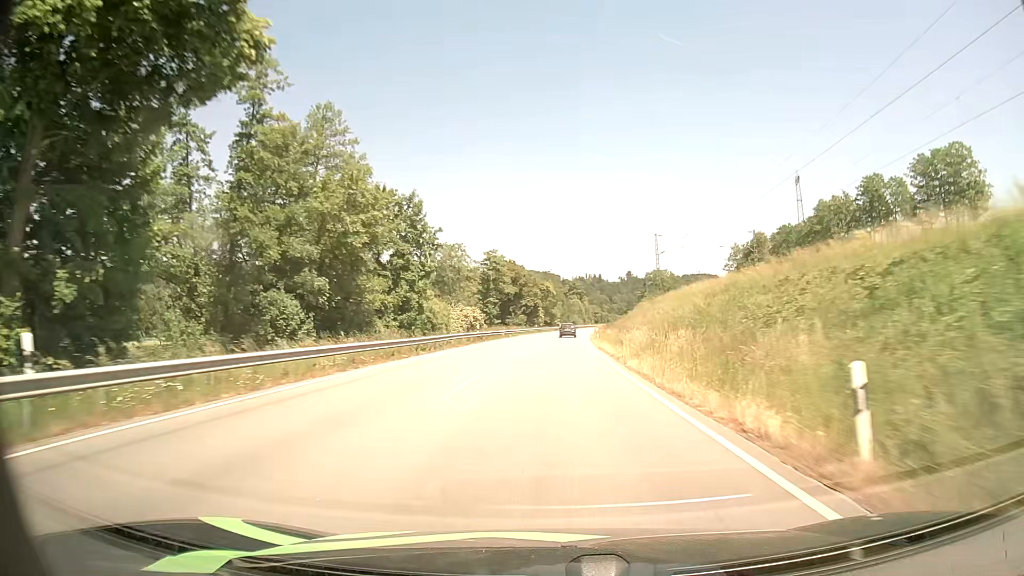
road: primary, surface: asphalt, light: Day
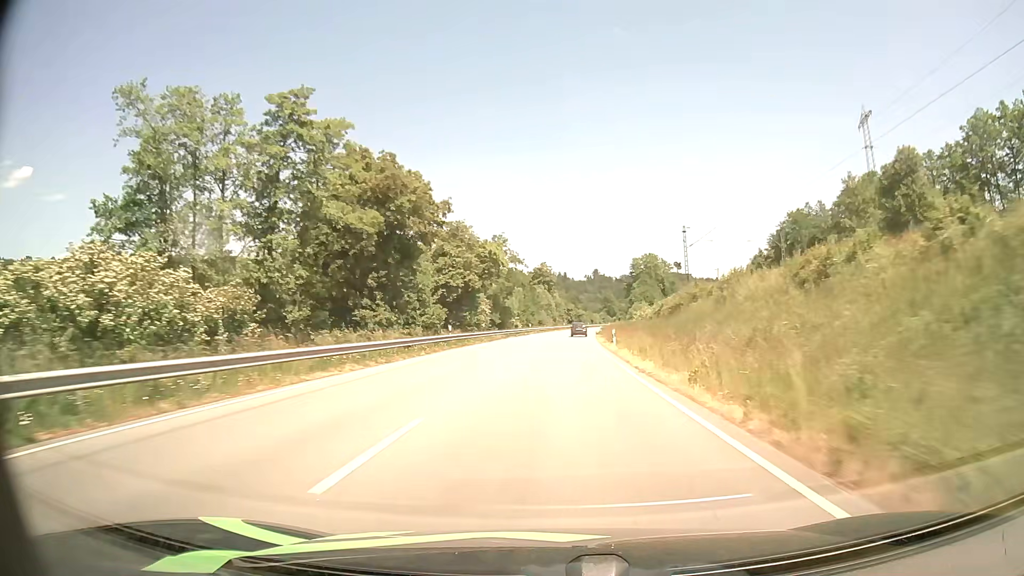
(+1.7, +66.6) m; +3°
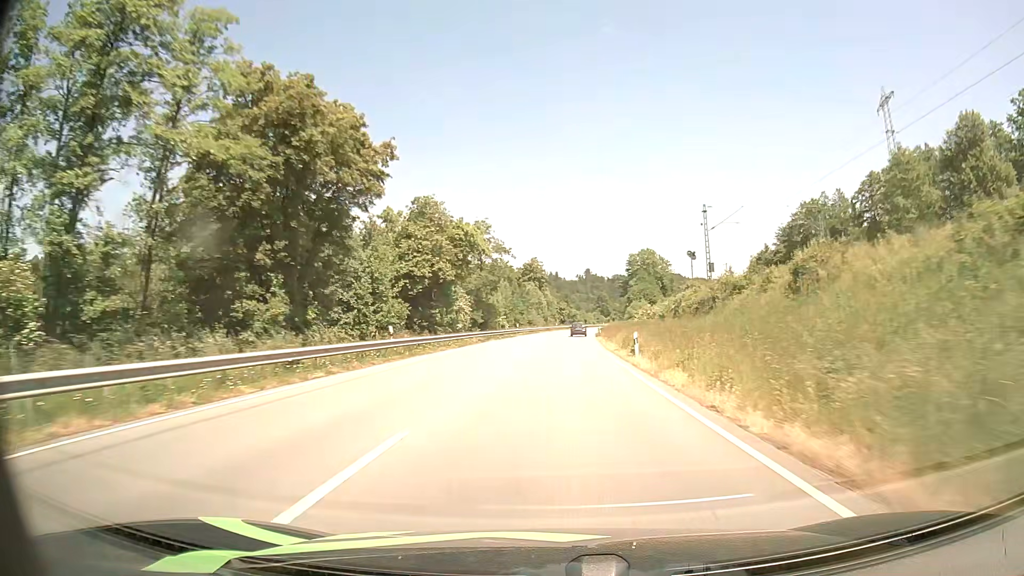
(+0.1, +13.3) m; +1°
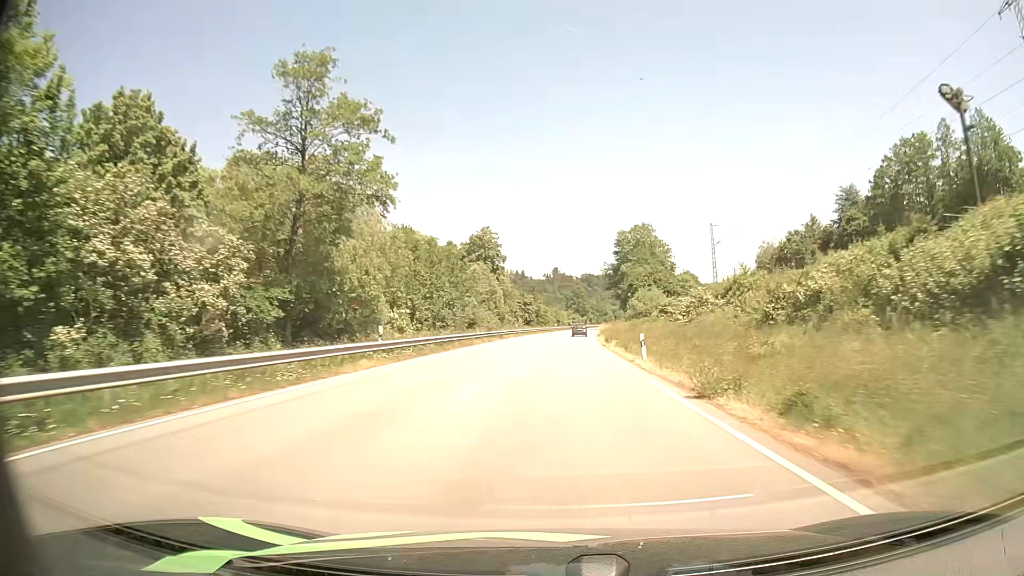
(+1.4, +54.1) m; +3°
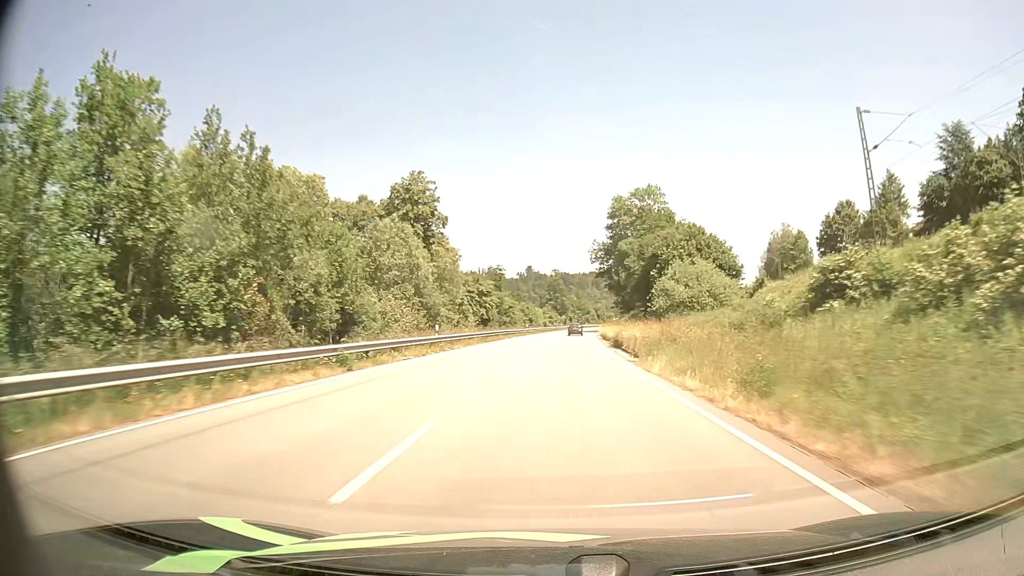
(+0.8, +41.6) m; +2°
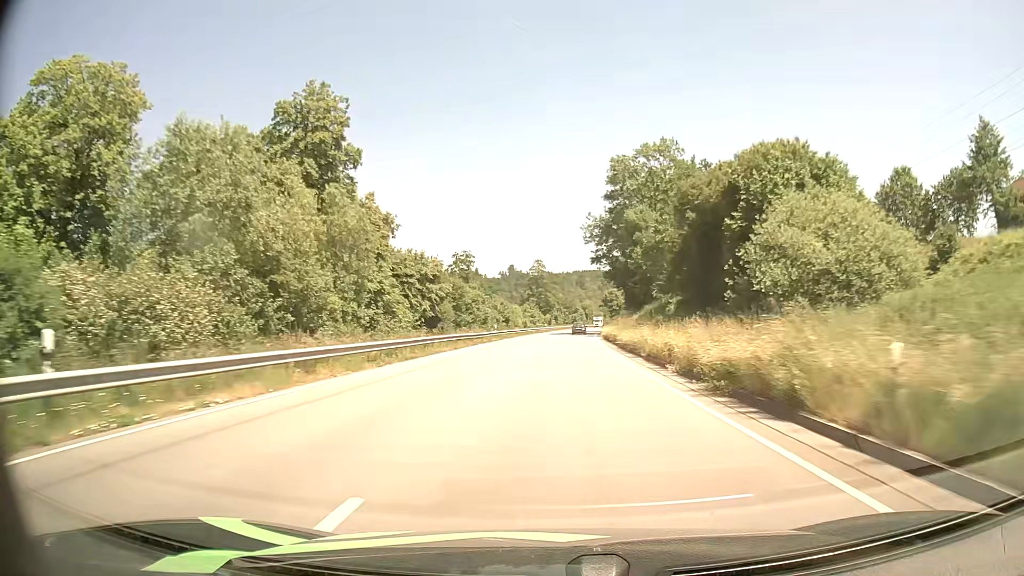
(+0.4, +28.1) m; +1°
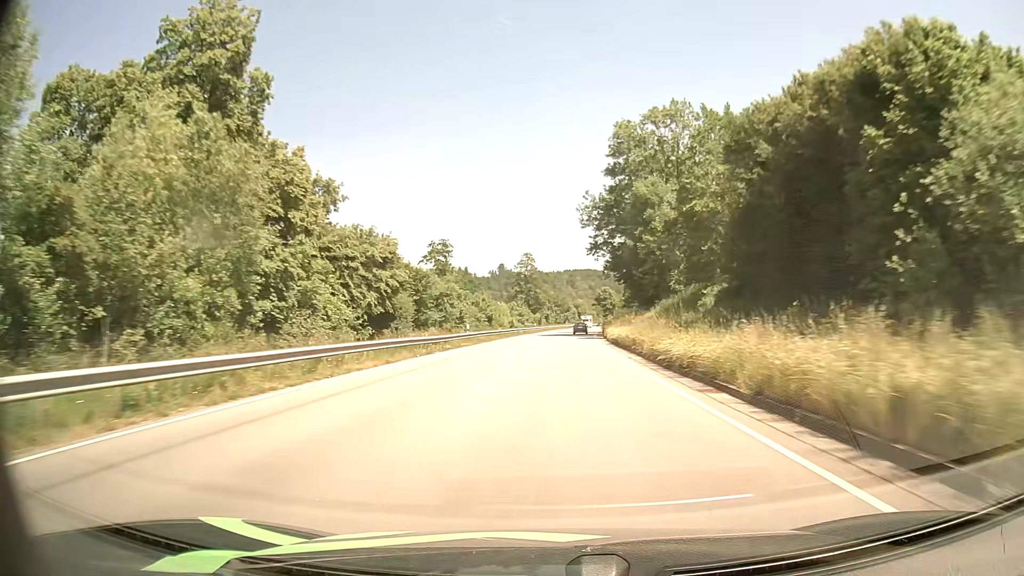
(+0.1, +14.1) m; +1°
